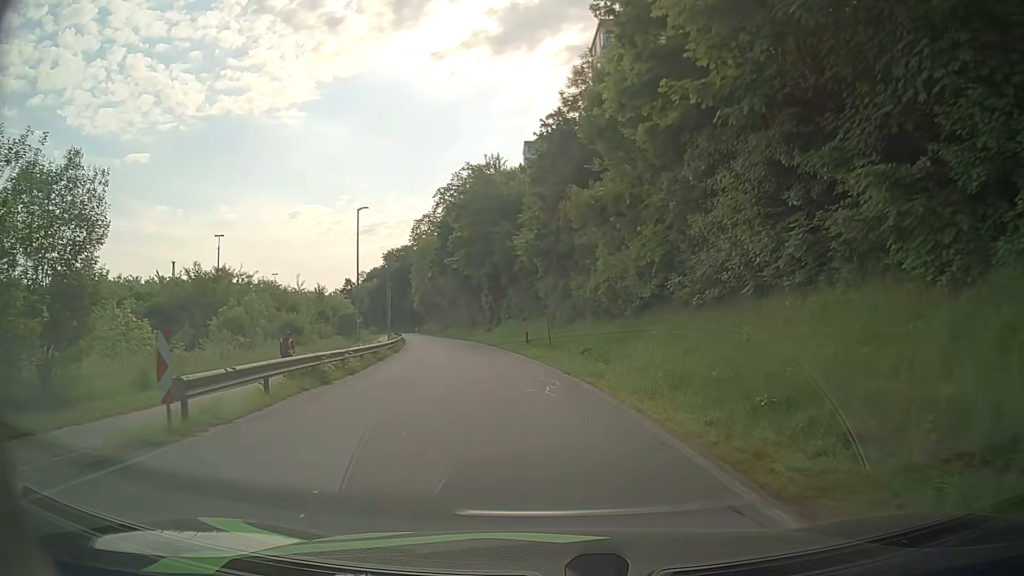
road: residential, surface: asphalt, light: Day
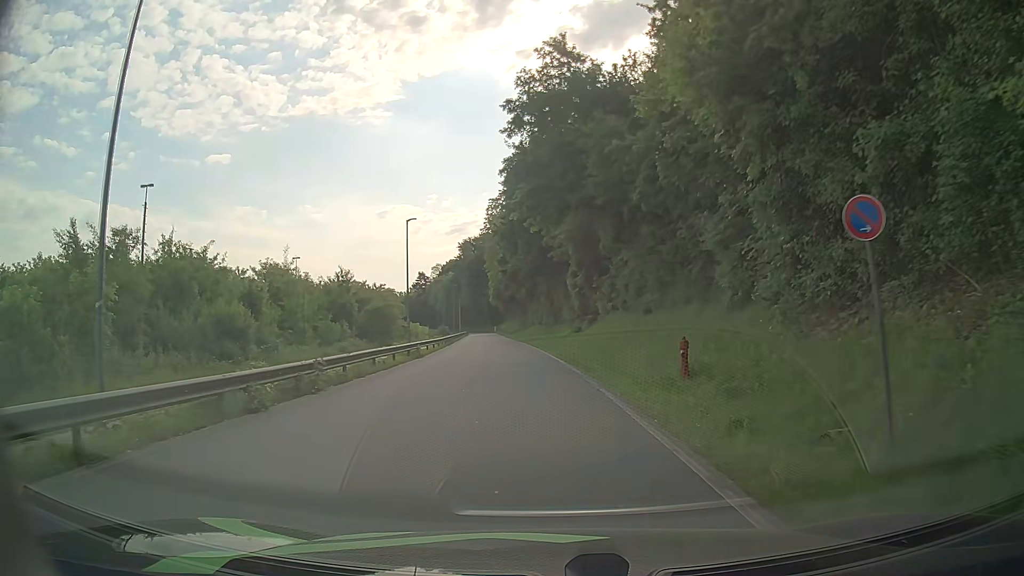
(-2.0, +27.4) m; -8°
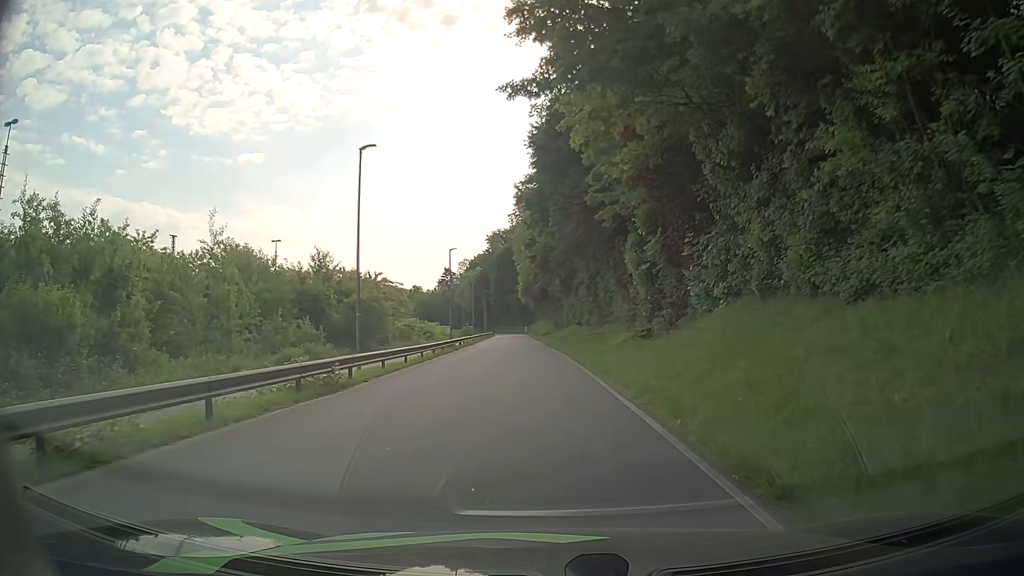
(-0.4, +17.2) m; -3°
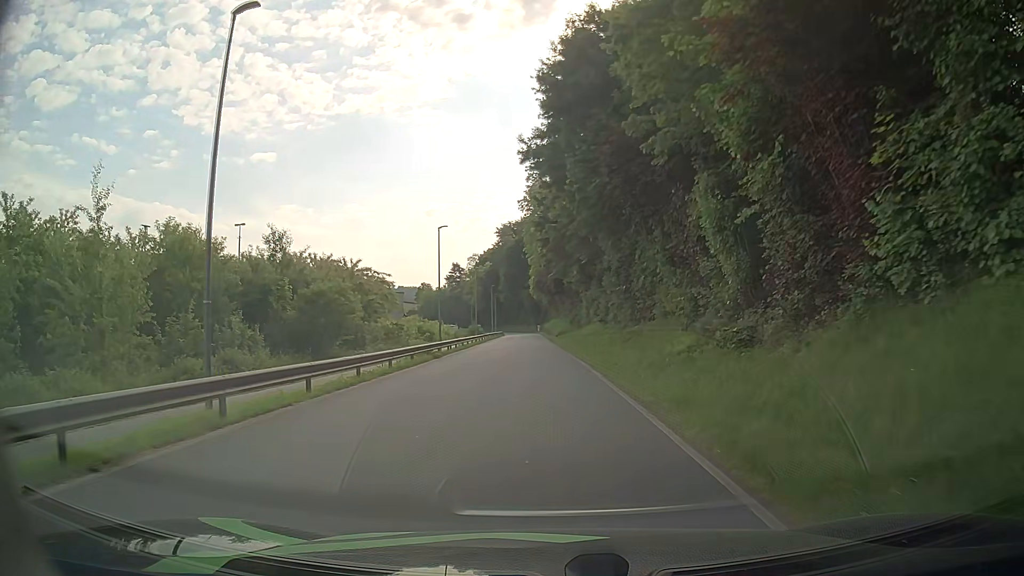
(-0.1, +11.9) m; -1°
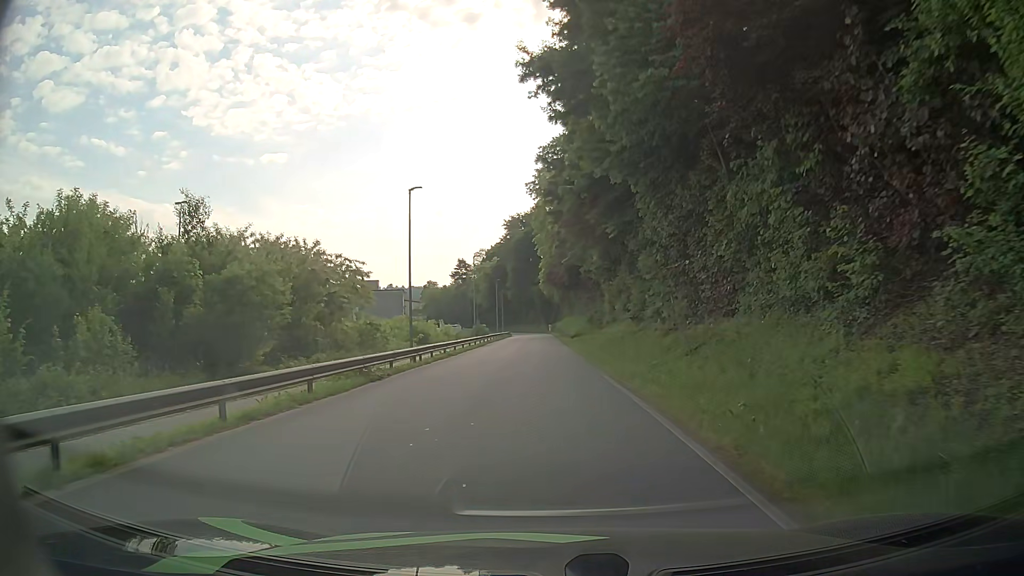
(-0.2, +12.4) m; -1°
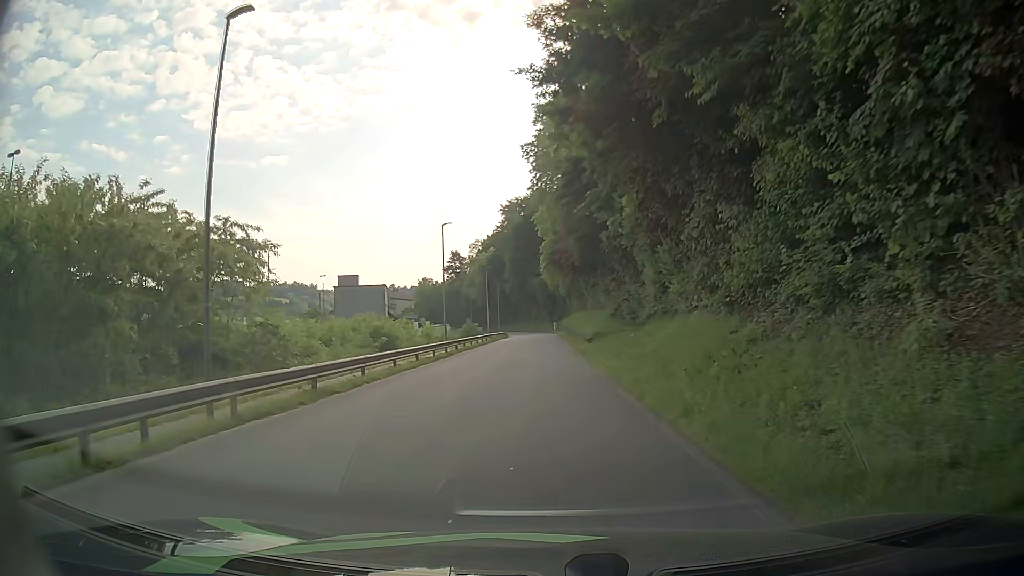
(-0.1, +19.2) m; -1°
